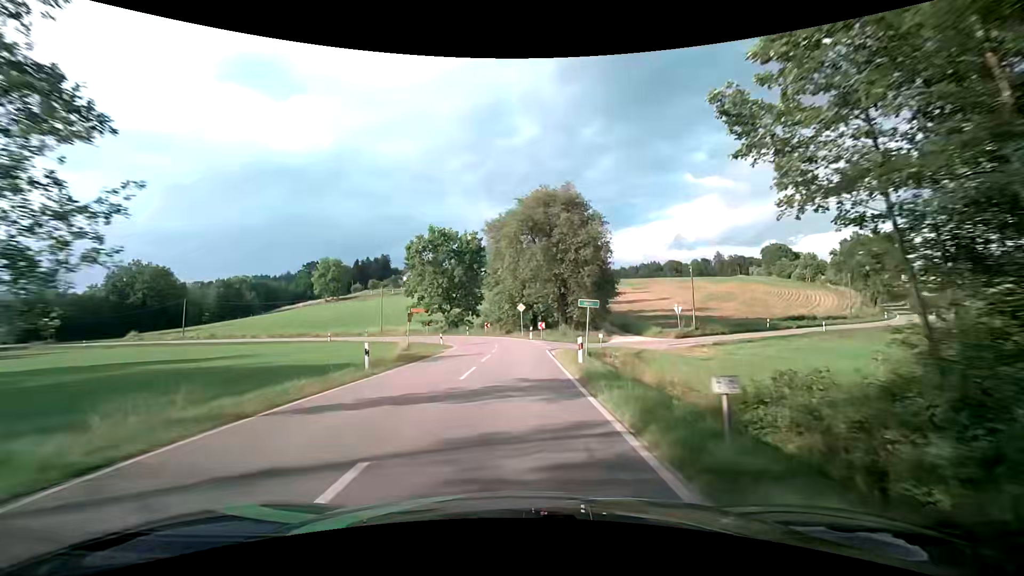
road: tertiary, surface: asphalt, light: Day
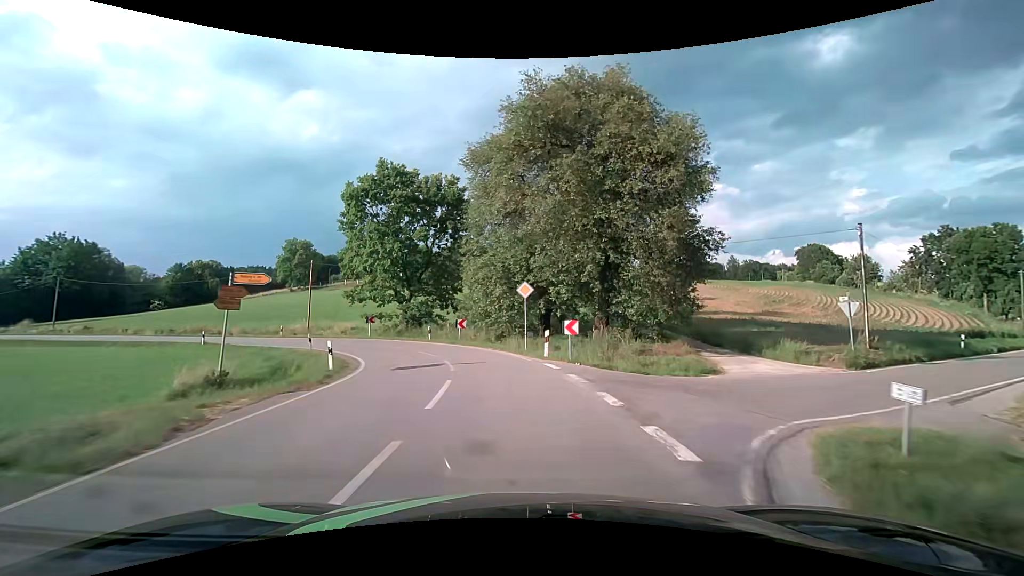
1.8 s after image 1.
(+0.1, +23.4) m; 0°
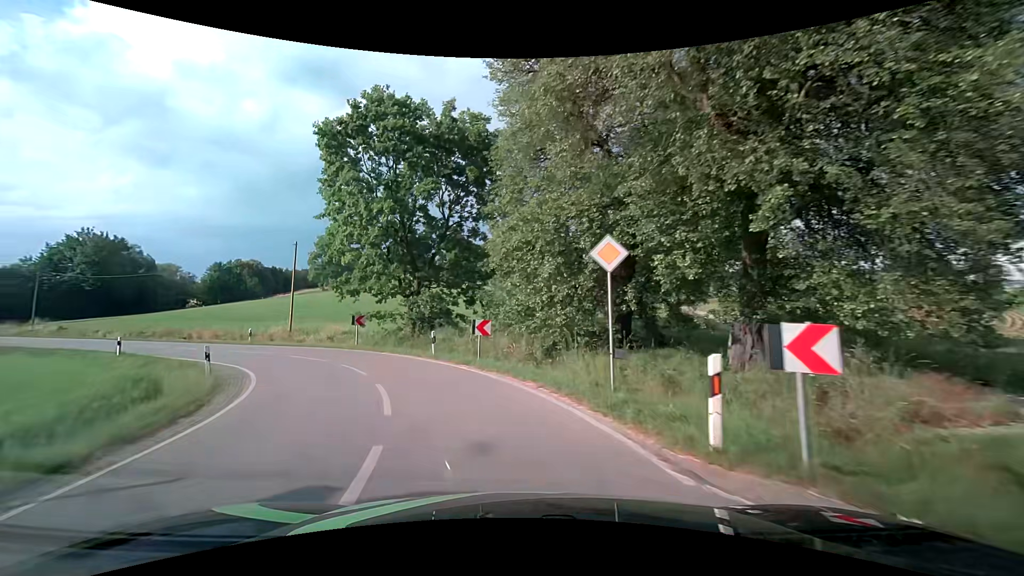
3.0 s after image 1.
(-0.3, +12.7) m; -5°
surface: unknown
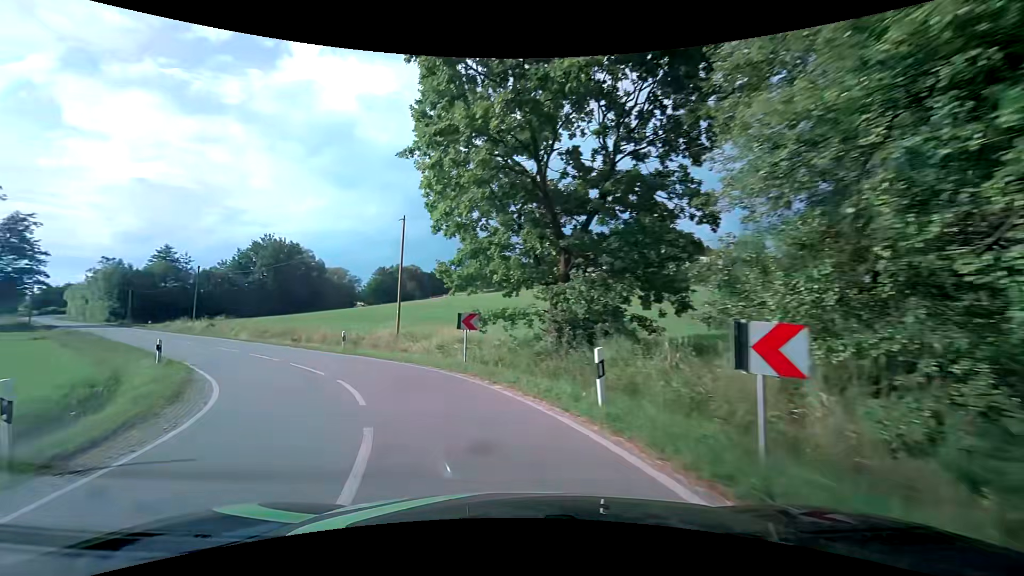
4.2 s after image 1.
(-1.5, +11.3) m; -16°
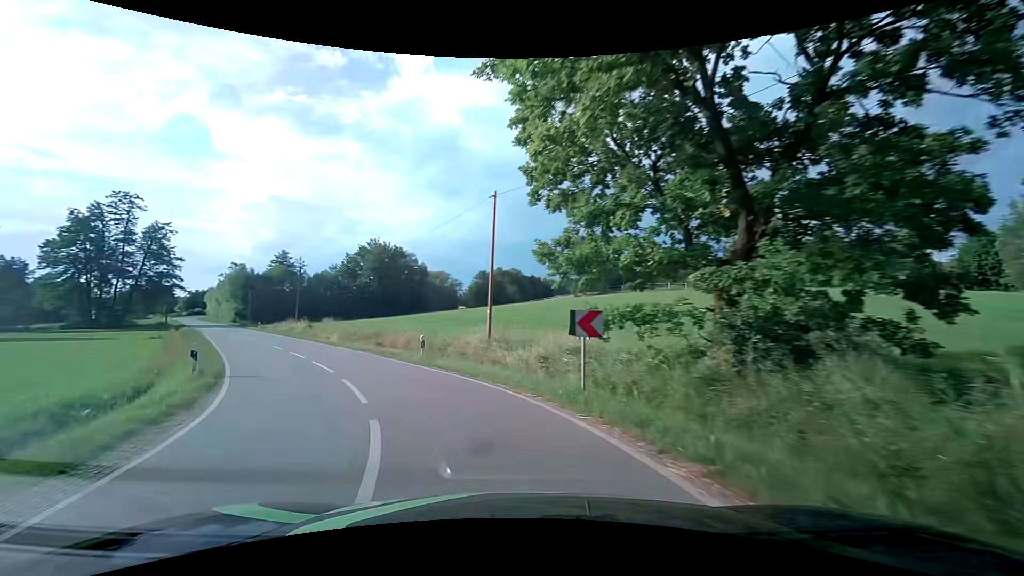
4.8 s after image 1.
(-0.6, +5.7) m; -12°
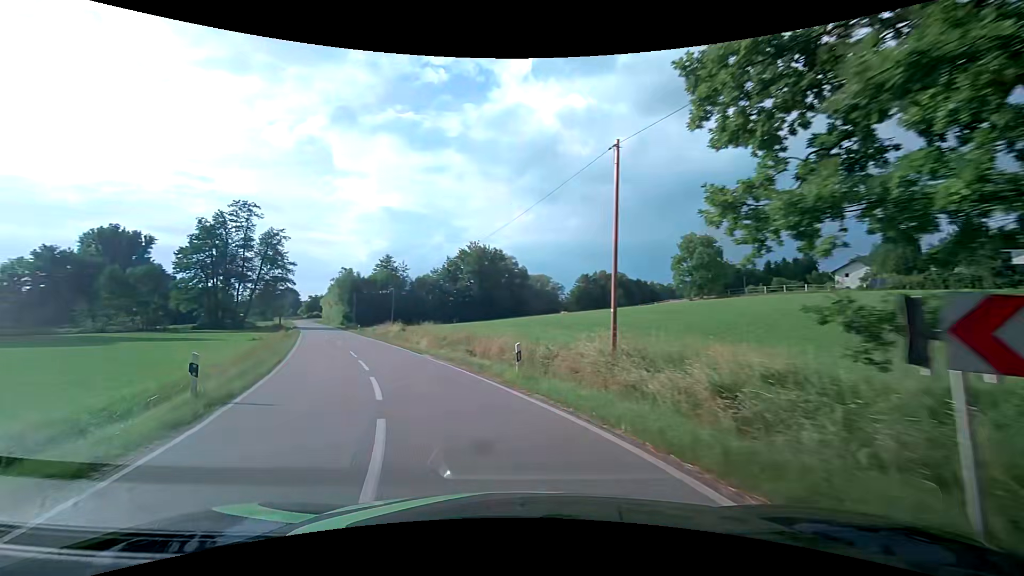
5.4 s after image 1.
(-0.6, +5.8) m; -12°
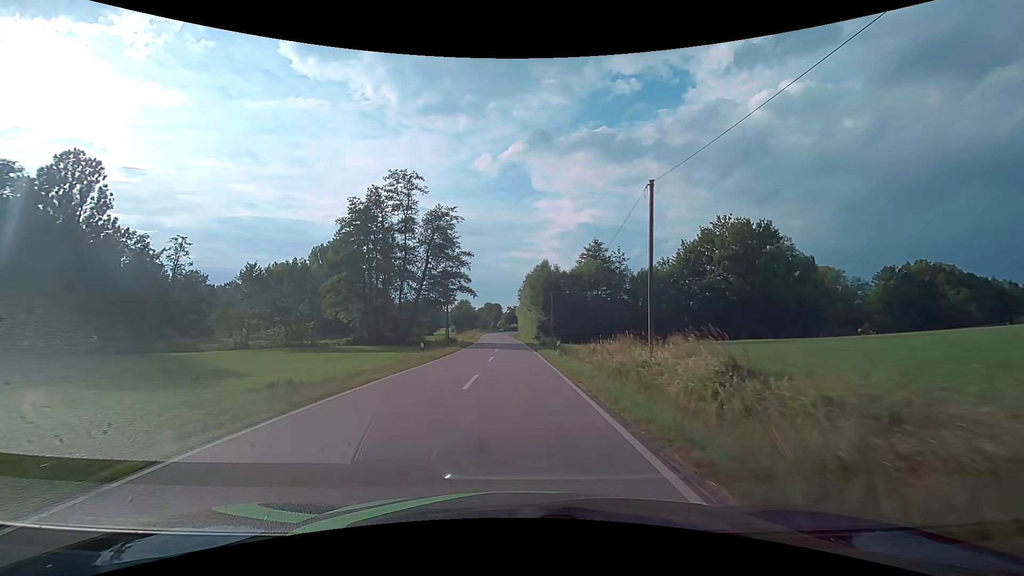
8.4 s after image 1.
(-9.8, +33.2) m; -23°
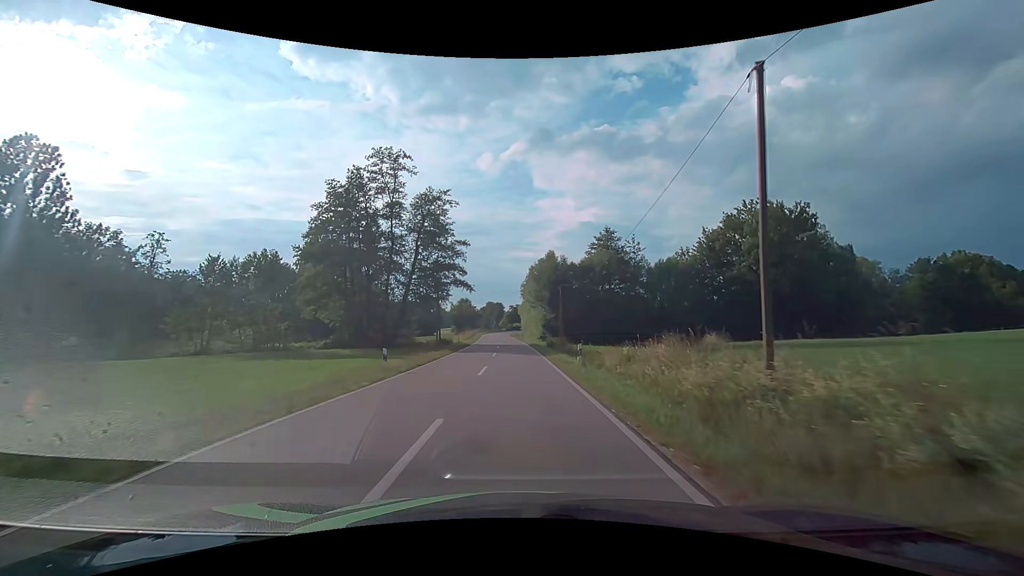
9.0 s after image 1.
(0.0, +8.0) m; 0°
(0, +10) (0, +20) (0, +30) (0, +40) (-1, +50) (-1, +60) (-2, +70) (-2, +80) (-3, +90) (-3, +100) m
